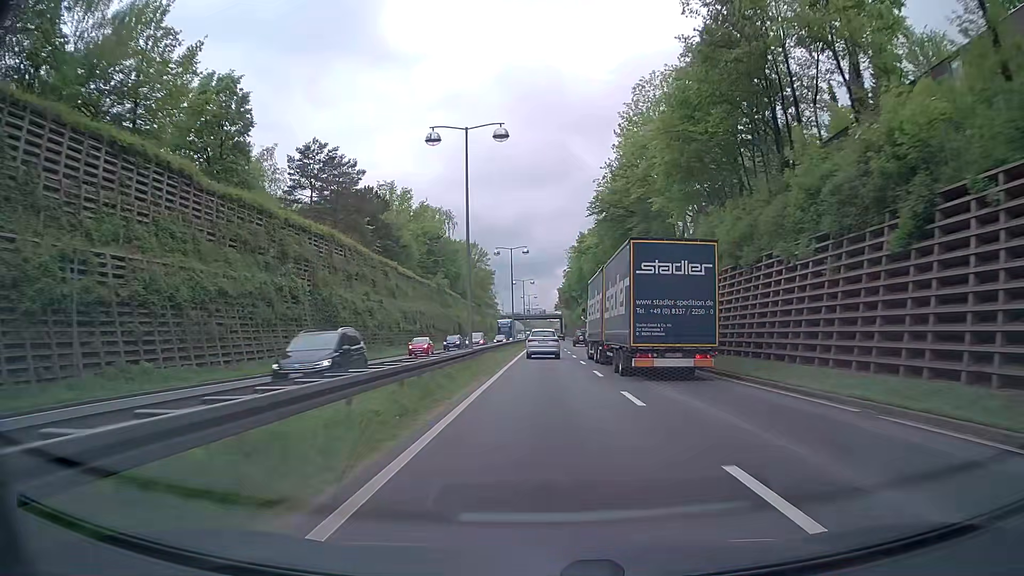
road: trunk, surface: asphalt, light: Day
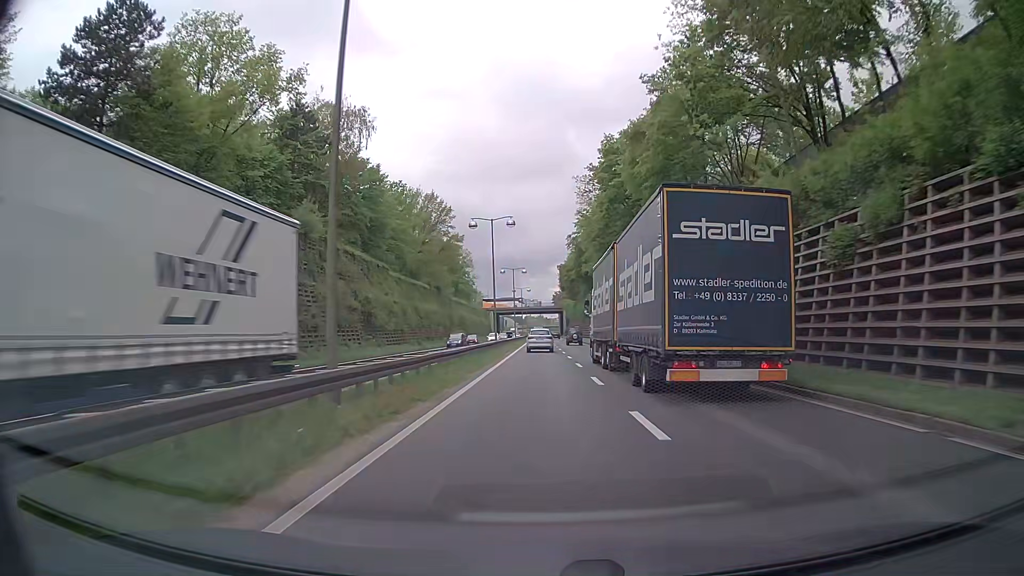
(+0.3, +58.1) m; 0°
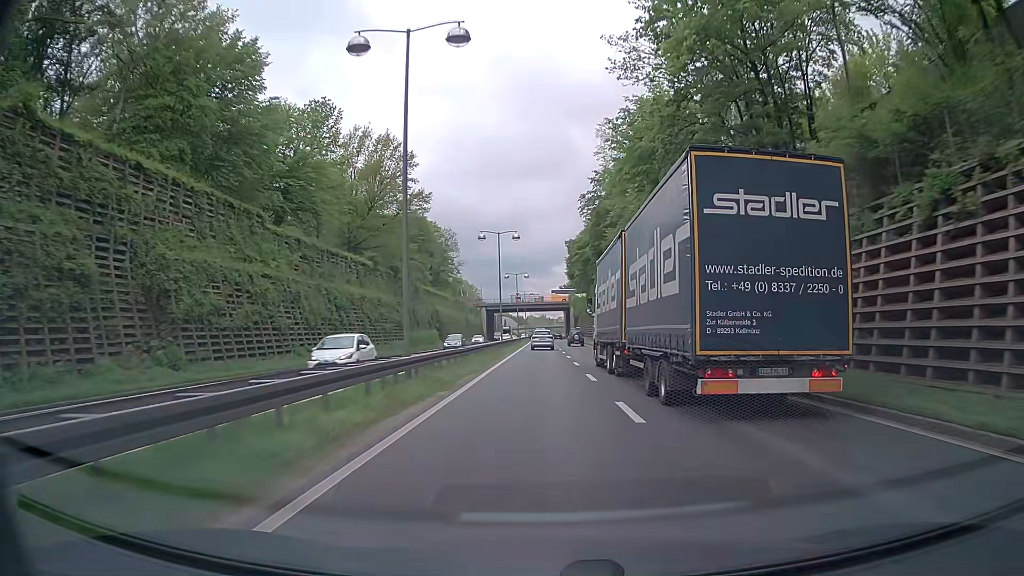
(+0.2, +34.2) m; 0°
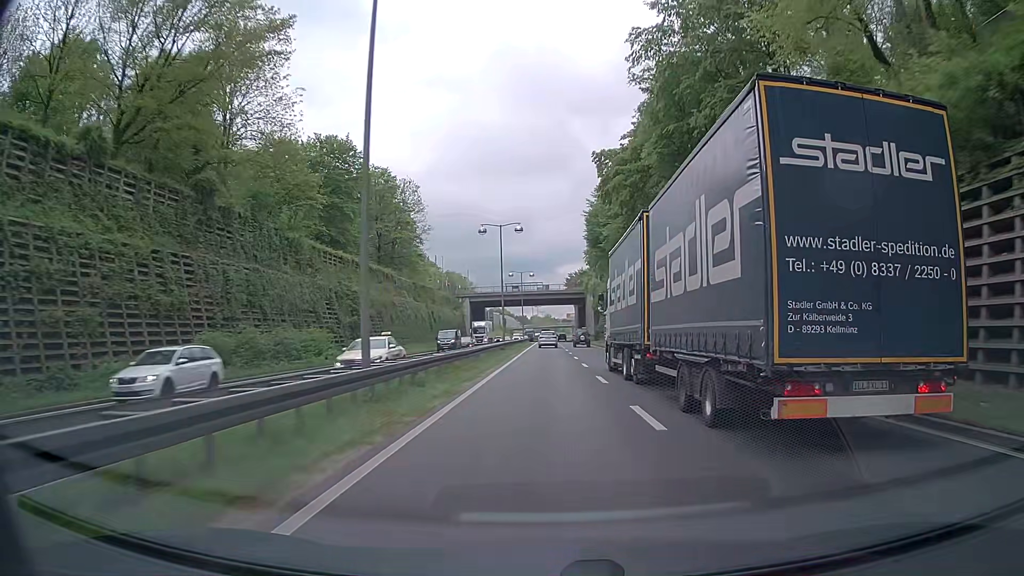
(-0.2, +45.8) m; -1°
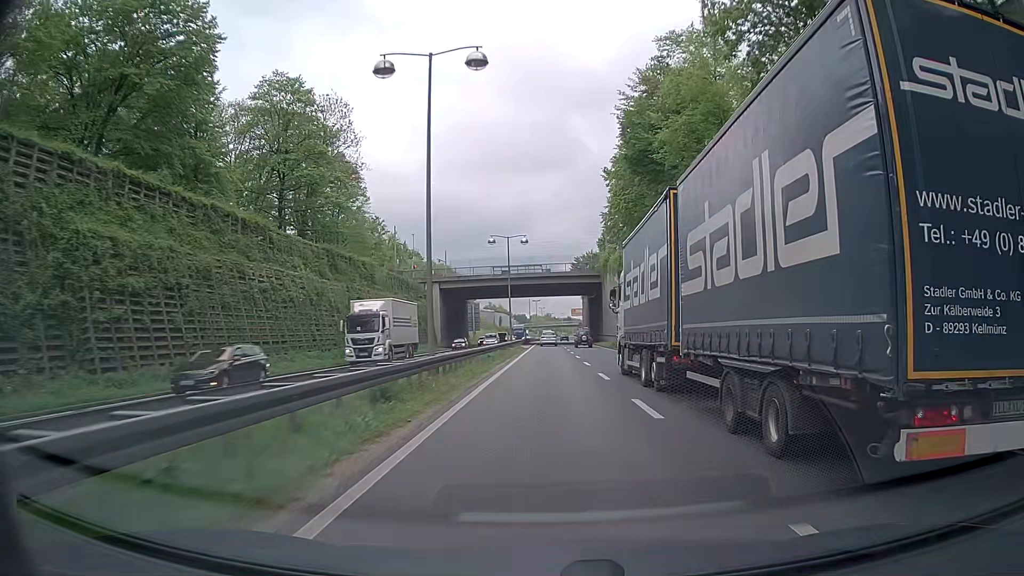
(0.0, +34.8) m; 0°
